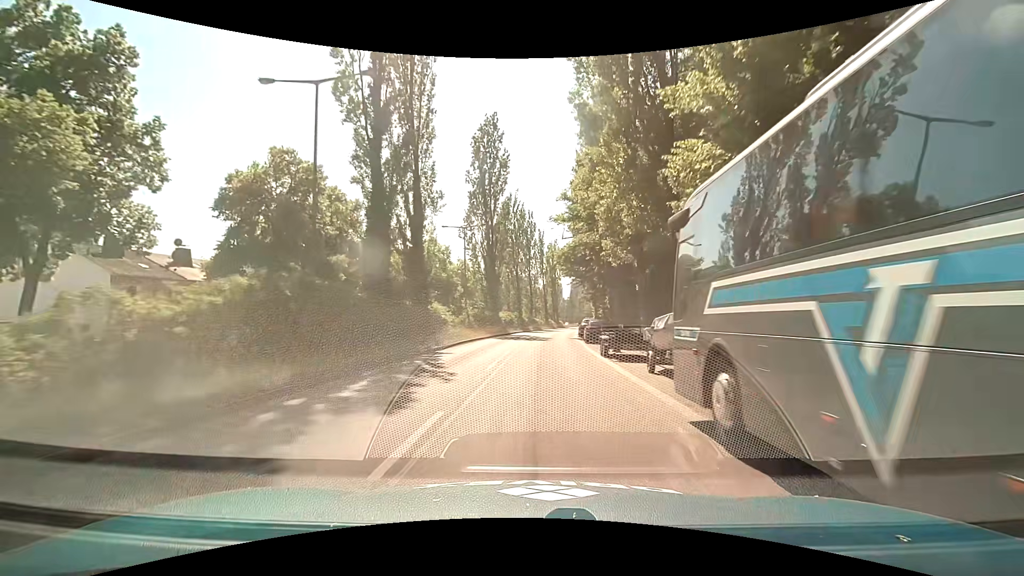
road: secondary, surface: asphalt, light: Day
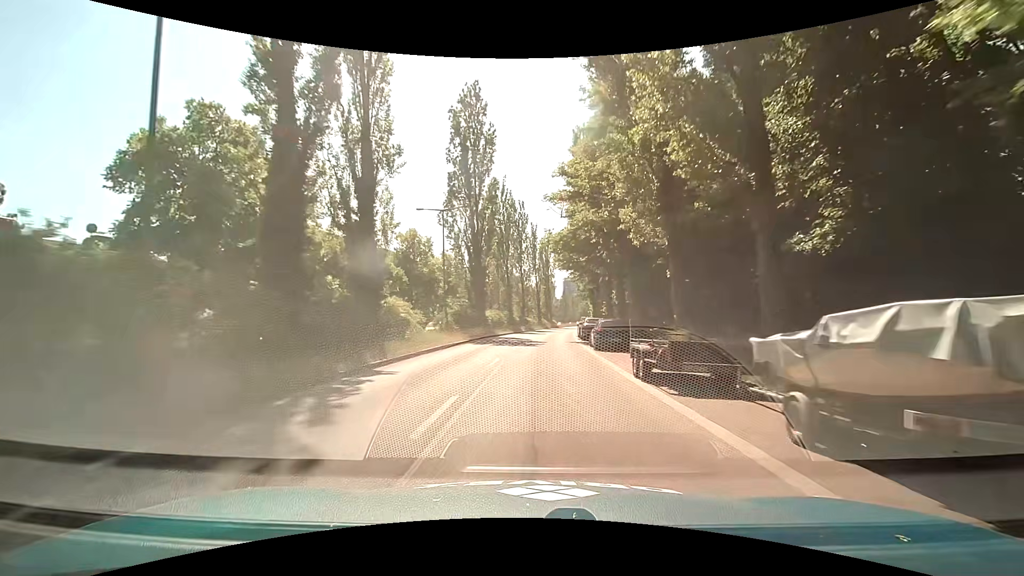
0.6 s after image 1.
(+0.1, +7.6) m; +1°
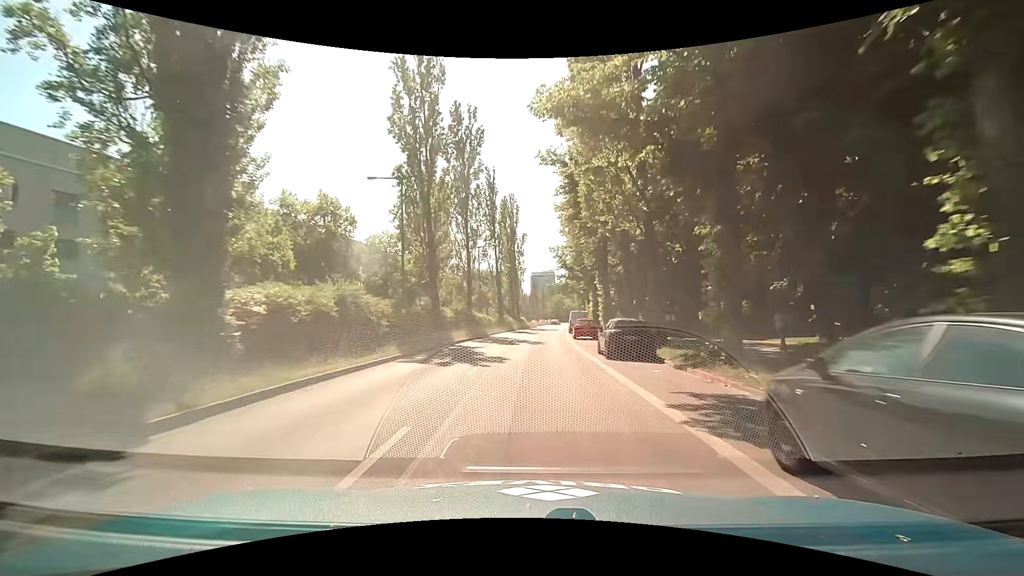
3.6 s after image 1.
(+1.2, +38.6) m; +4°
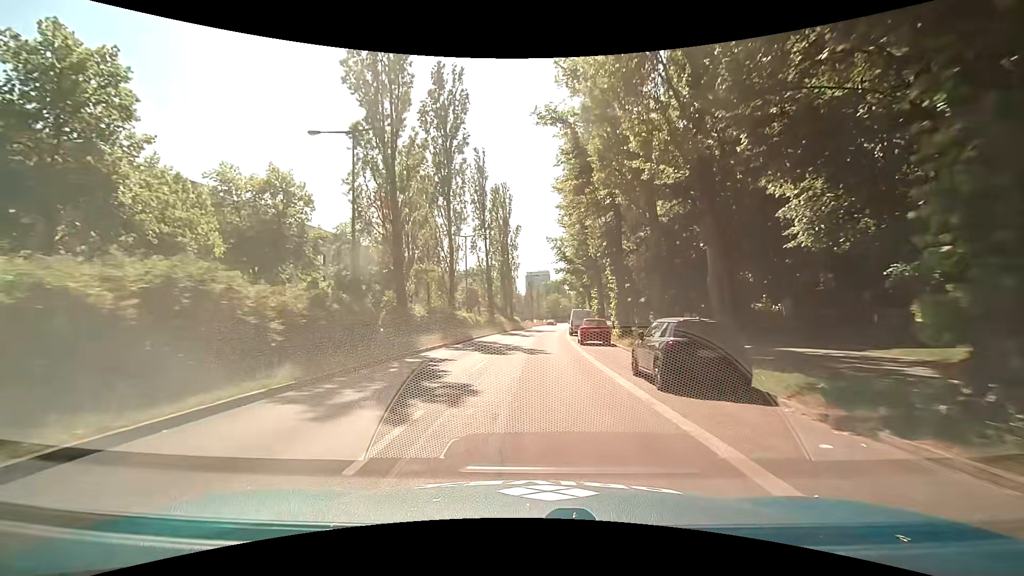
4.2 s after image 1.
(0.0, +7.8) m; 0°
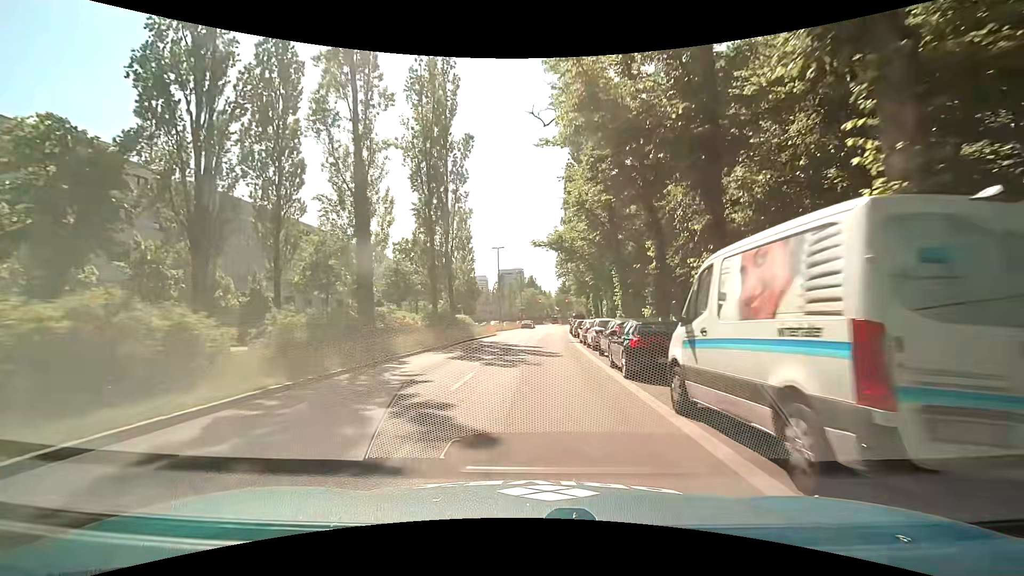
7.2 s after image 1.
(+1.4, +39.8) m; +4°
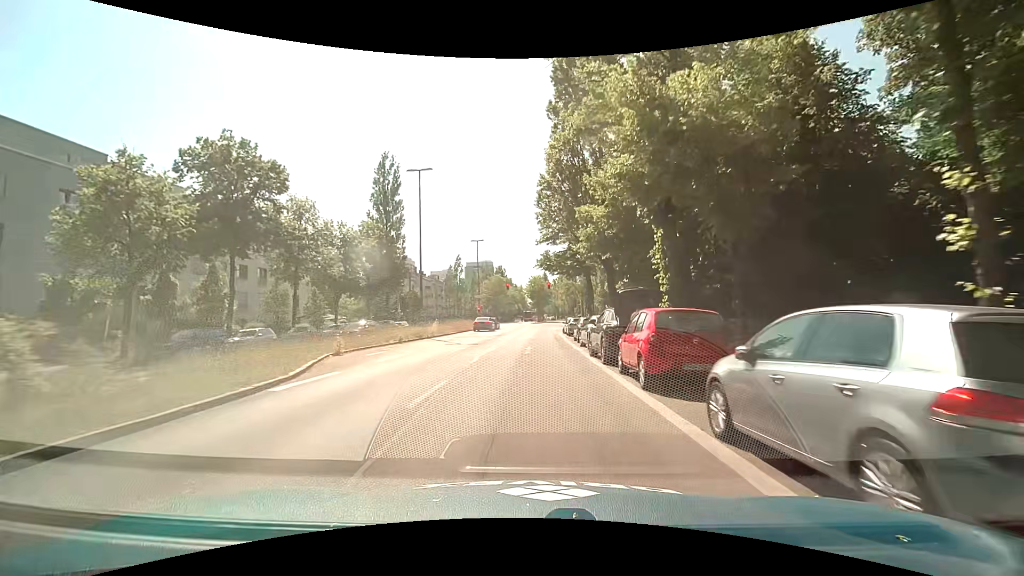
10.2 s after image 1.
(+0.9, +38.1) m; +2°
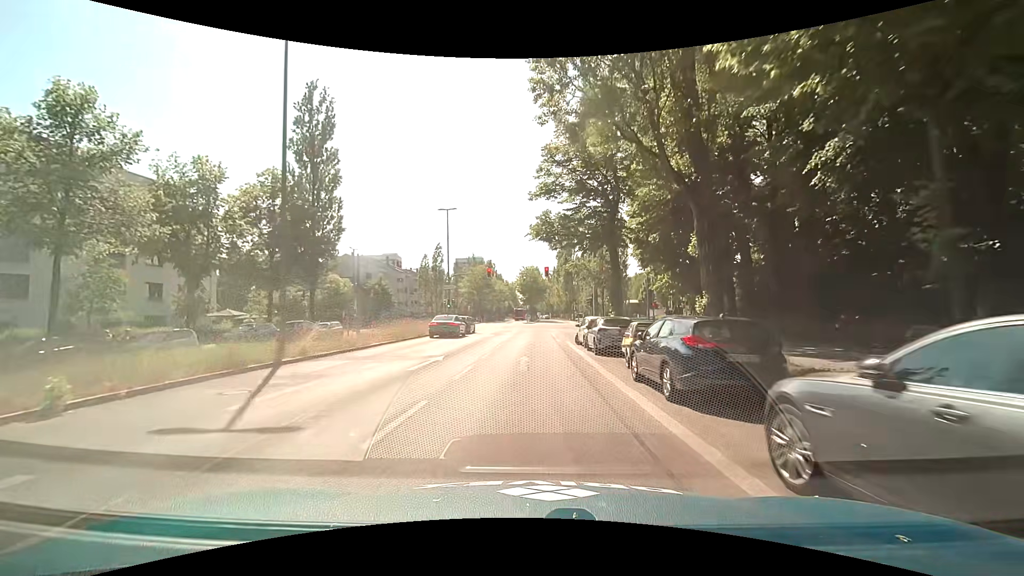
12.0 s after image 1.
(+0.5, +19.3) m; +2°
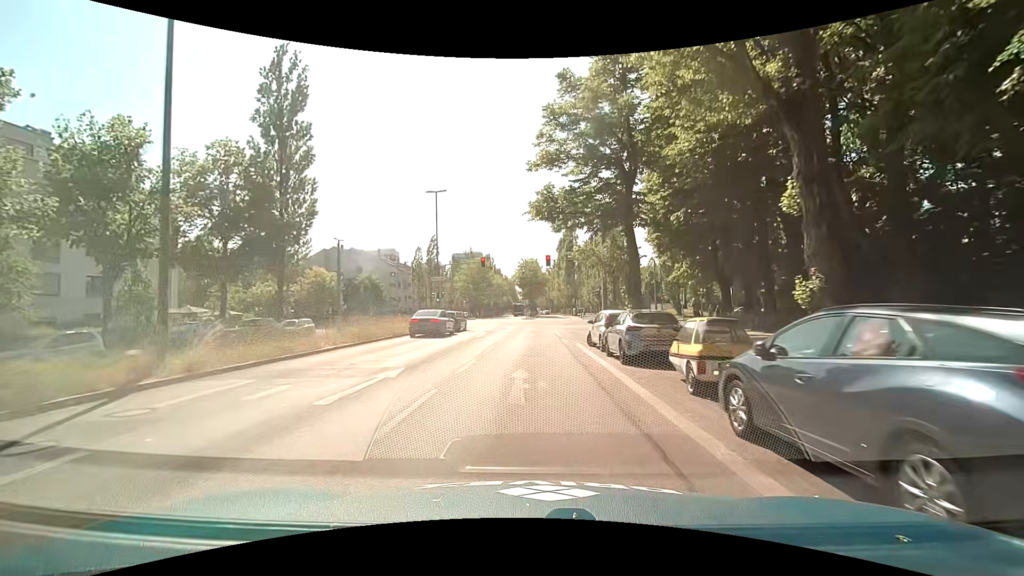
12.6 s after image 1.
(0.0, +5.4) m; 0°
